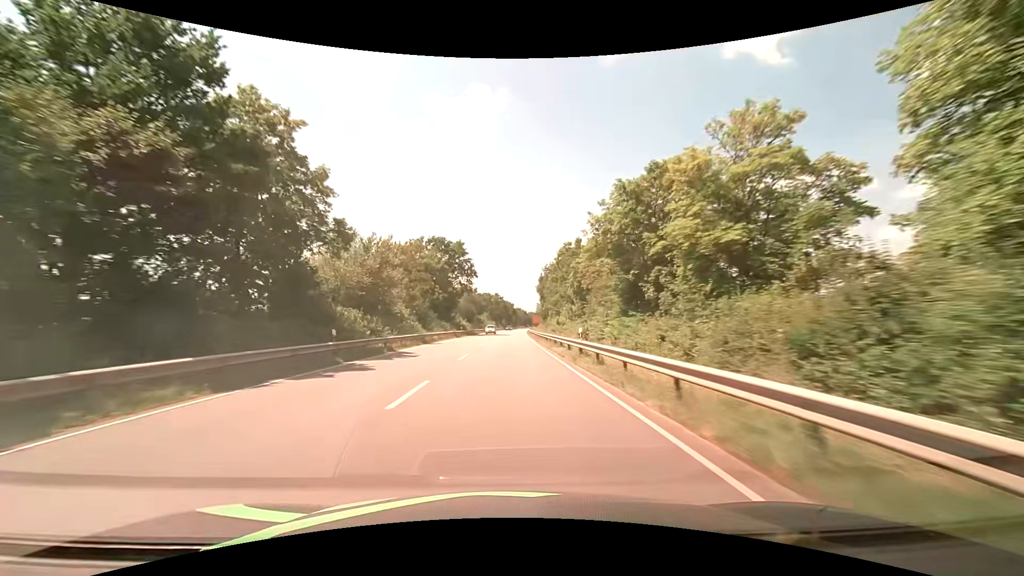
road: primary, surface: asphalt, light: Day
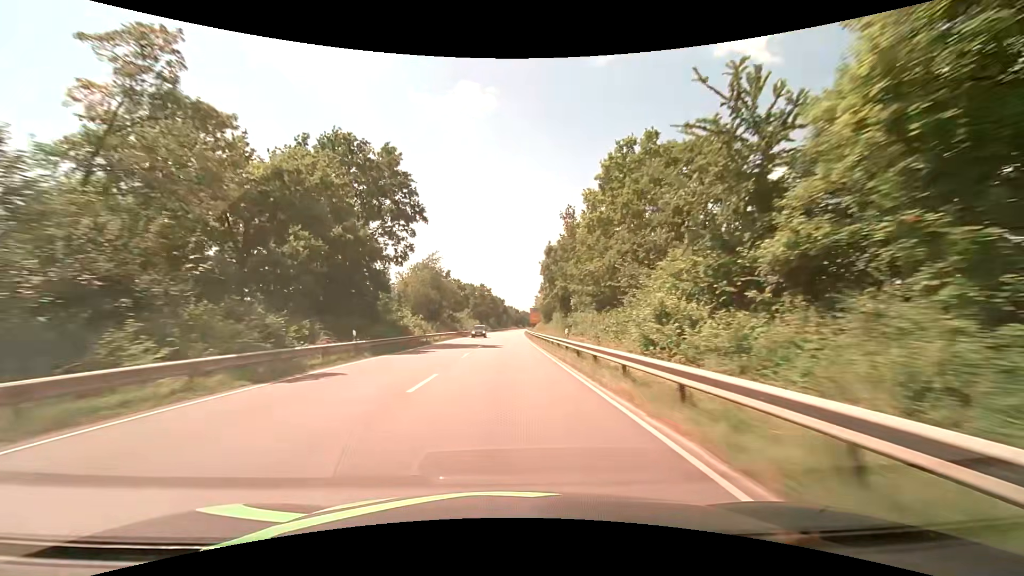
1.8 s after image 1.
(+0.5, +44.7) m; +1°
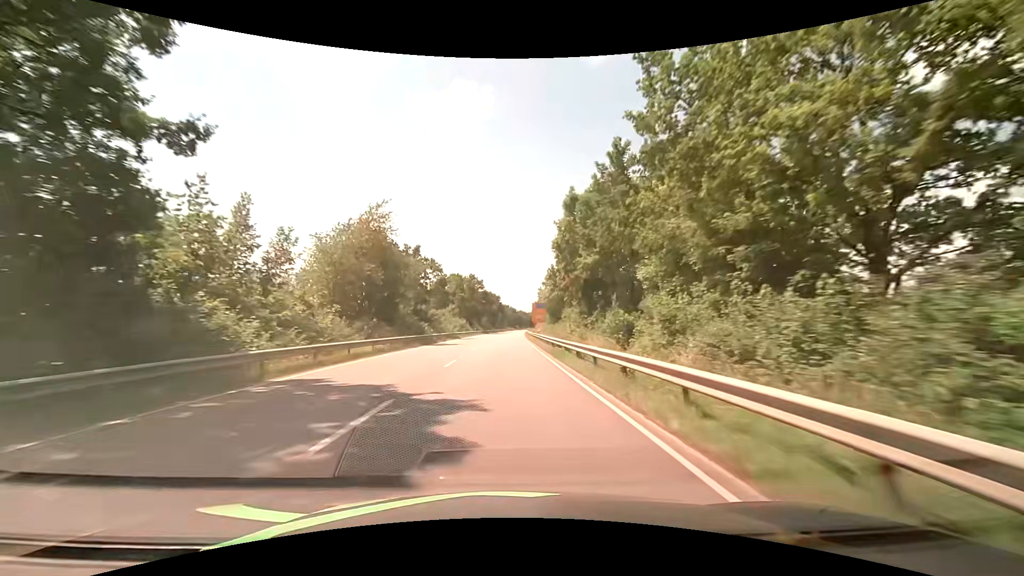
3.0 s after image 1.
(+0.2, +28.5) m; +1°
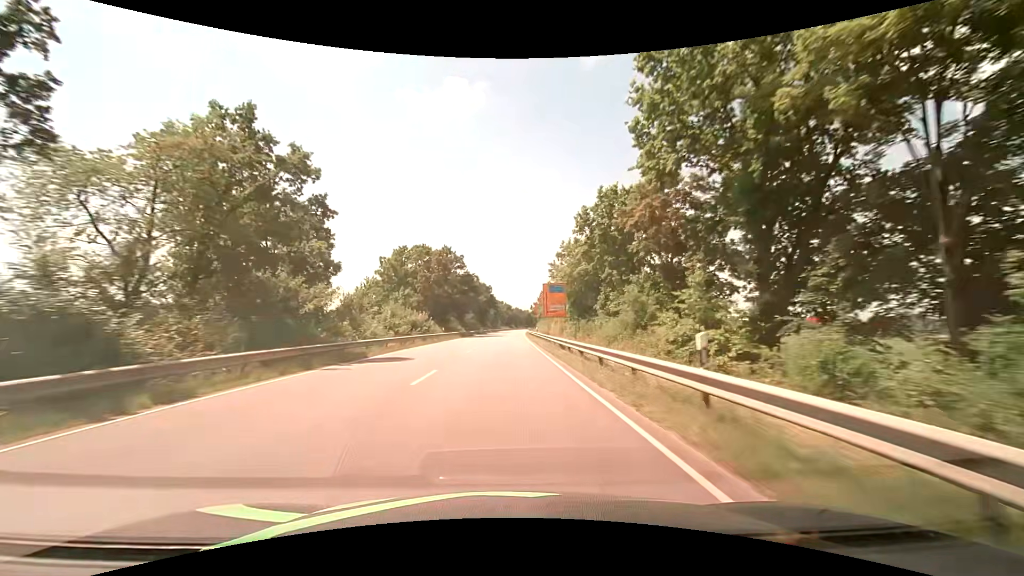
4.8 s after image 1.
(+0.2, +40.7) m; 0°
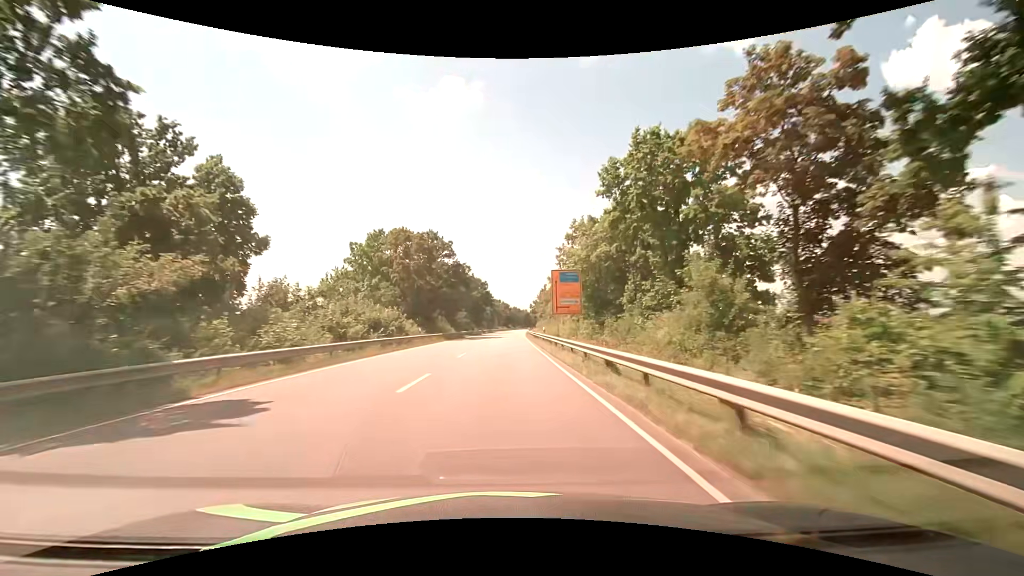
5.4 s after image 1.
(+0.1, +13.0) m; +1°
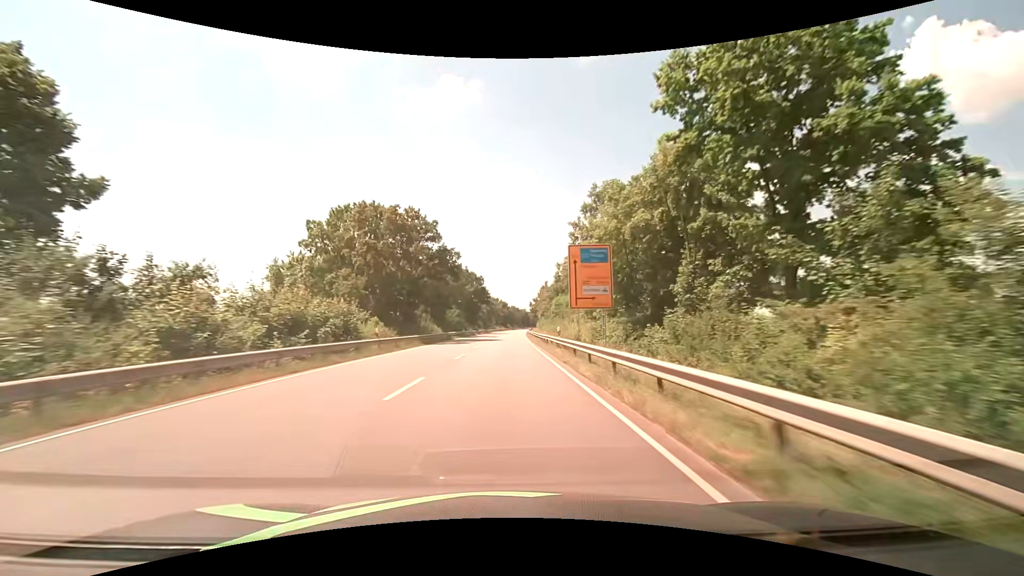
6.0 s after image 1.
(0.0, +12.8) m; 0°
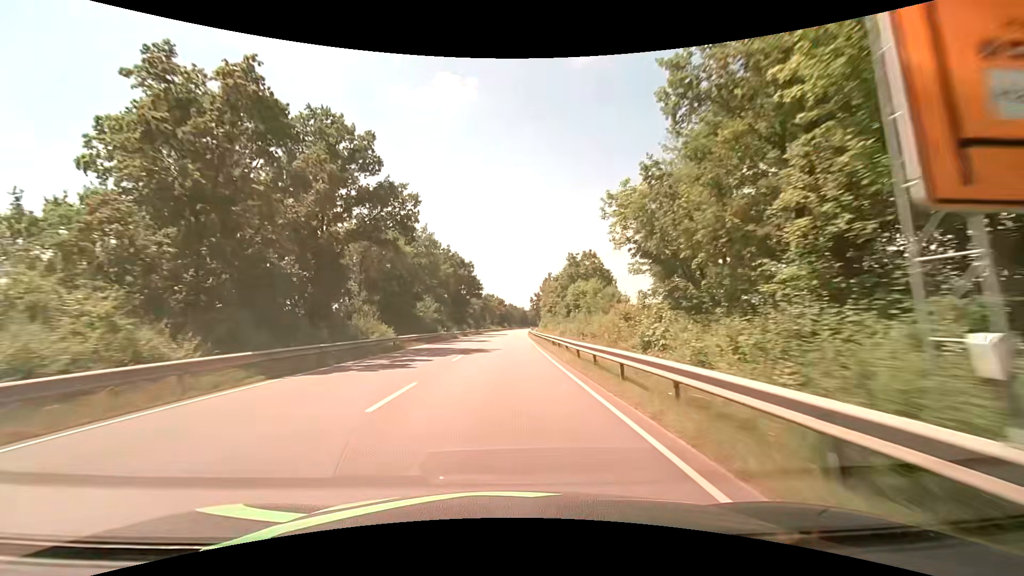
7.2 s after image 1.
(+0.2, +24.8) m; +1°
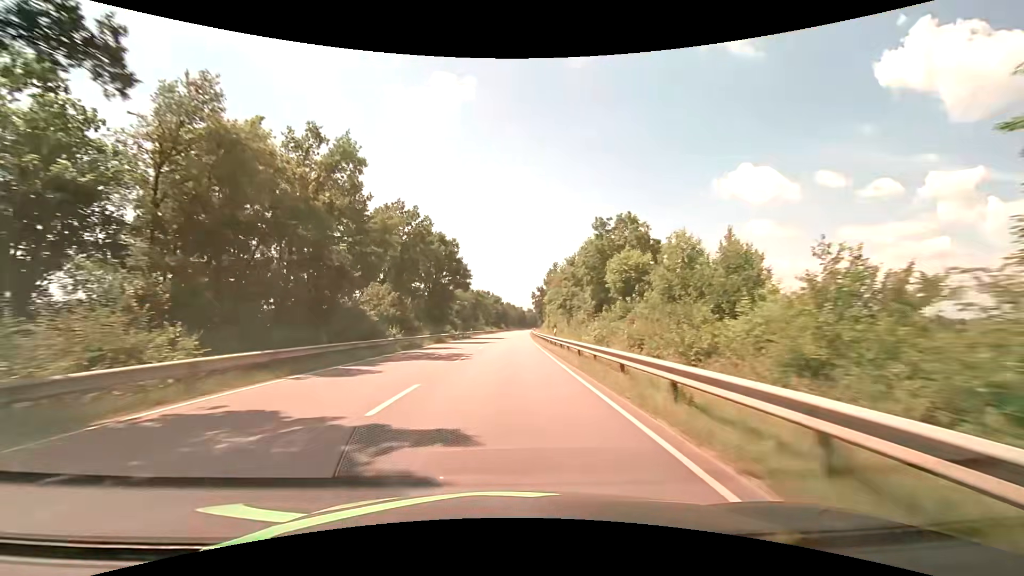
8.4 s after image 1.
(0.0, +23.8) m; 0°
(0, +10) (0, +20) (0, +30) (0, +40) (+1, +50) (+1, +60) (+1, +70) (+1, +80) (+2, +90) (+2, +100) m
